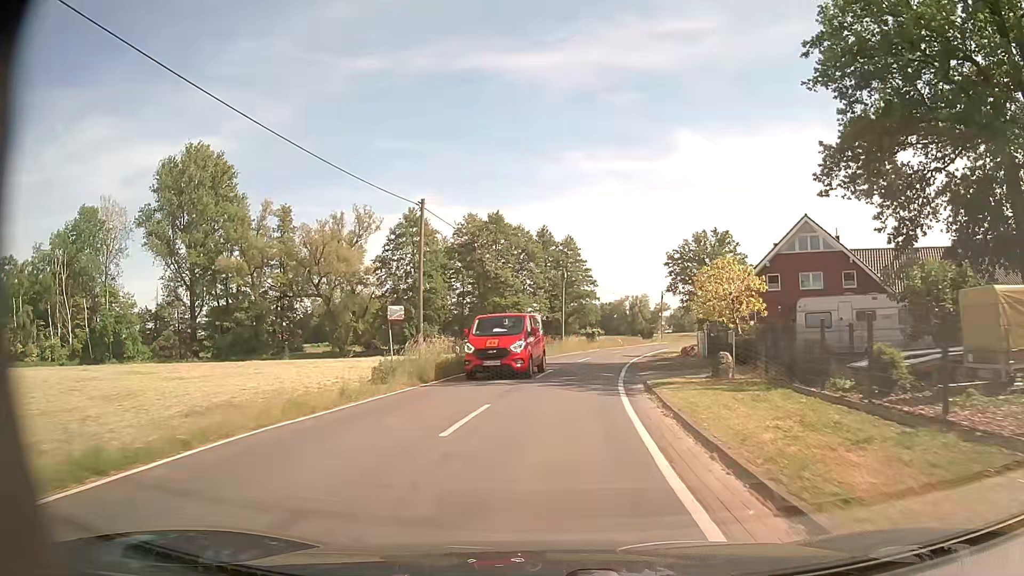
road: tertiary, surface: asphalt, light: Day
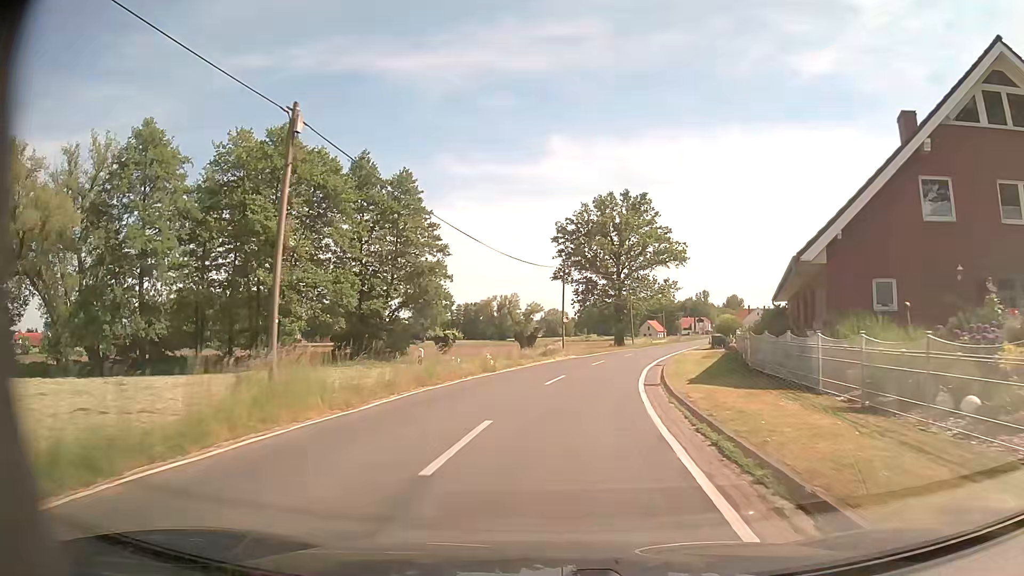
(+3.8, +37.8) m; +12°
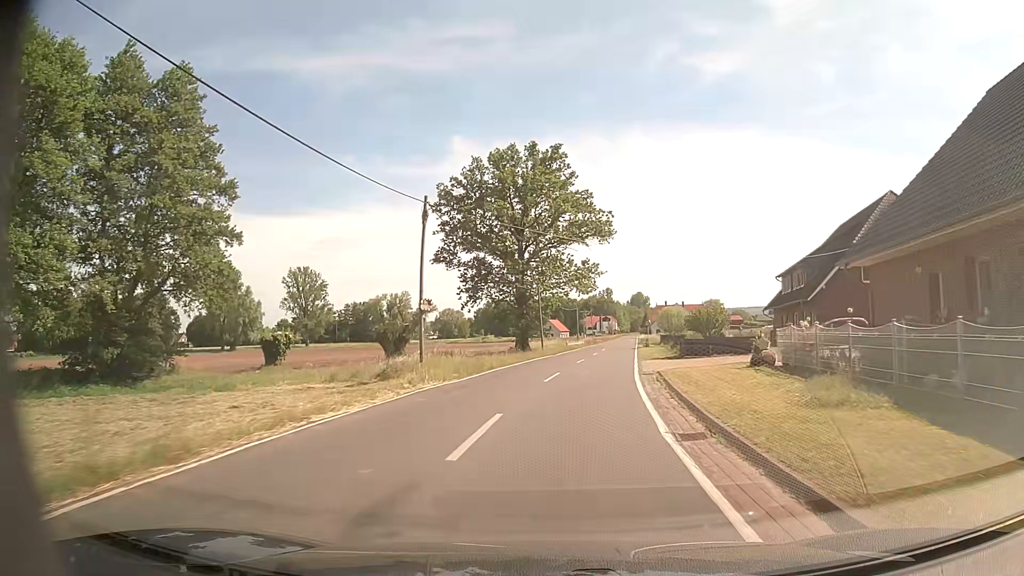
(+1.6, +22.7) m; +8°
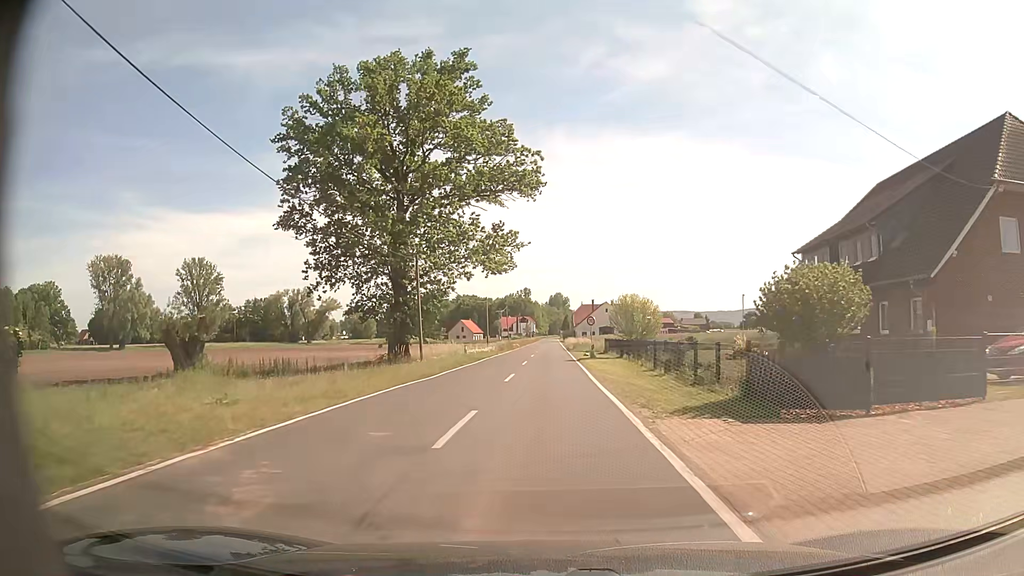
(+1.4, +22.8) m; +7°
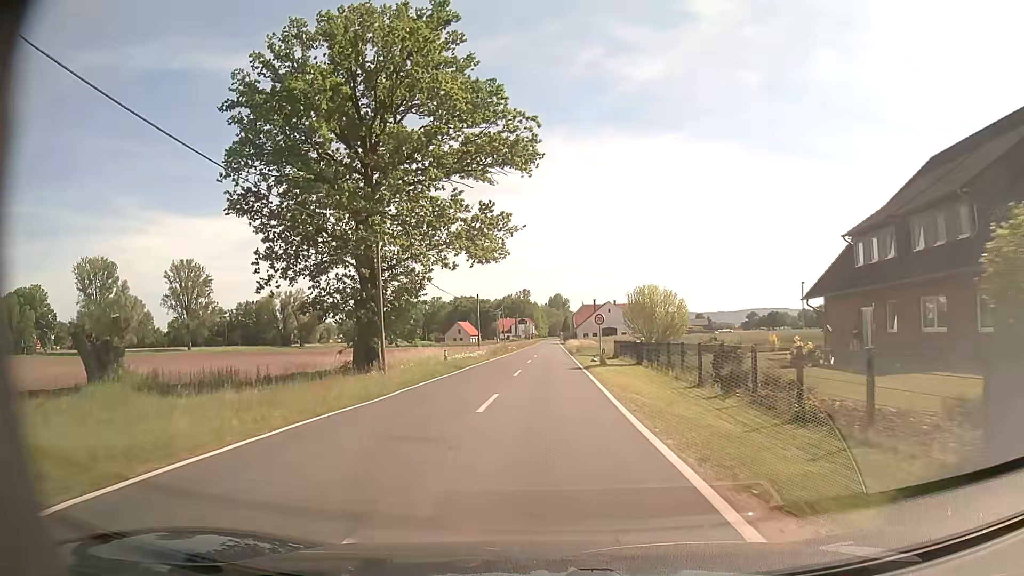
(0.0, +7.6) m; 0°
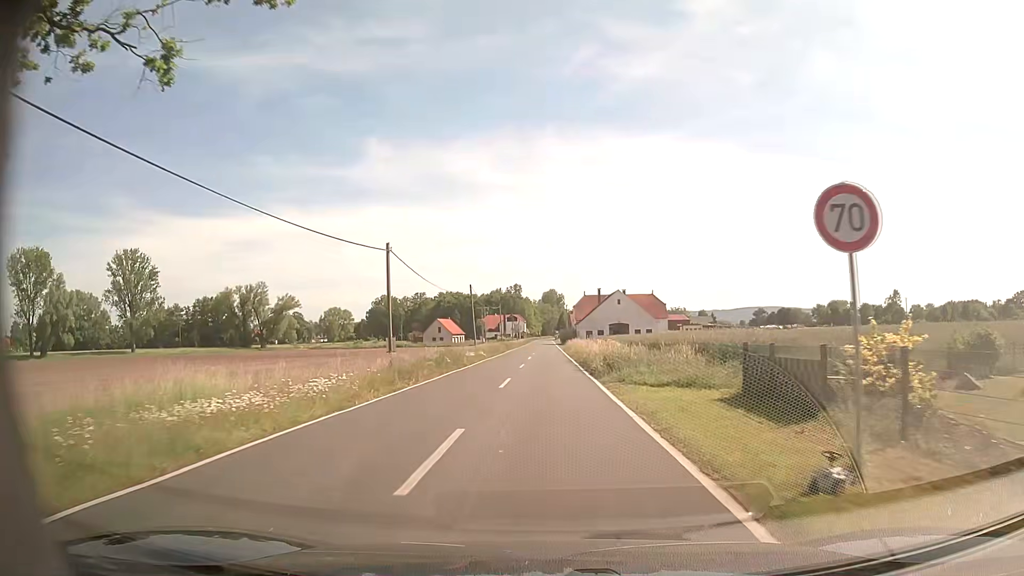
(+0.2, +30.6) m; 0°
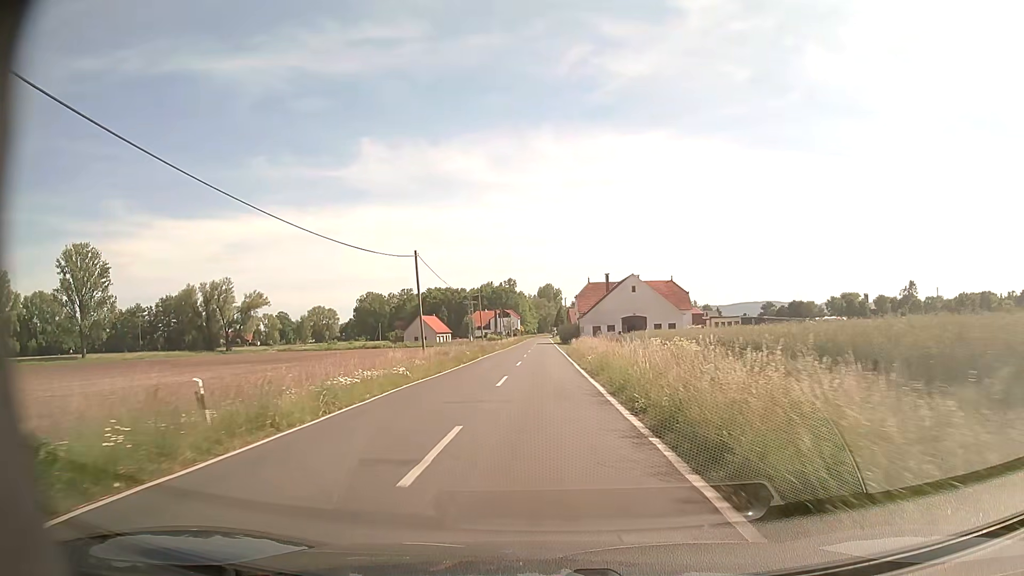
(+0.3, +23.6) m; +1°
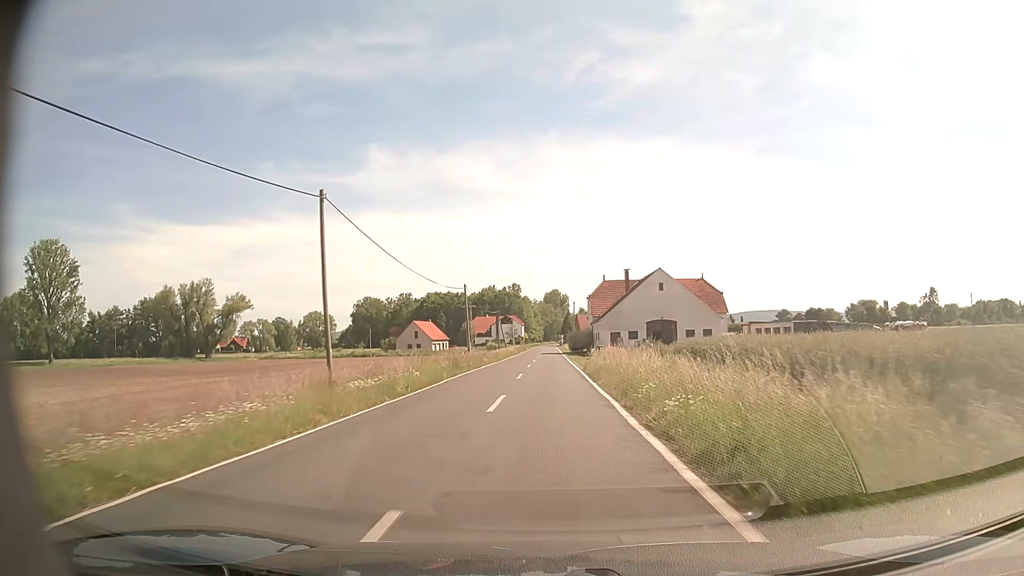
(-0.1, +16.9) m; -1°
(0, +10) (0, +20) (0, +30) (0, +40) (0, +50) (0, +60) (0, +70) (0, +80) (0, +90) (0, +100) m
